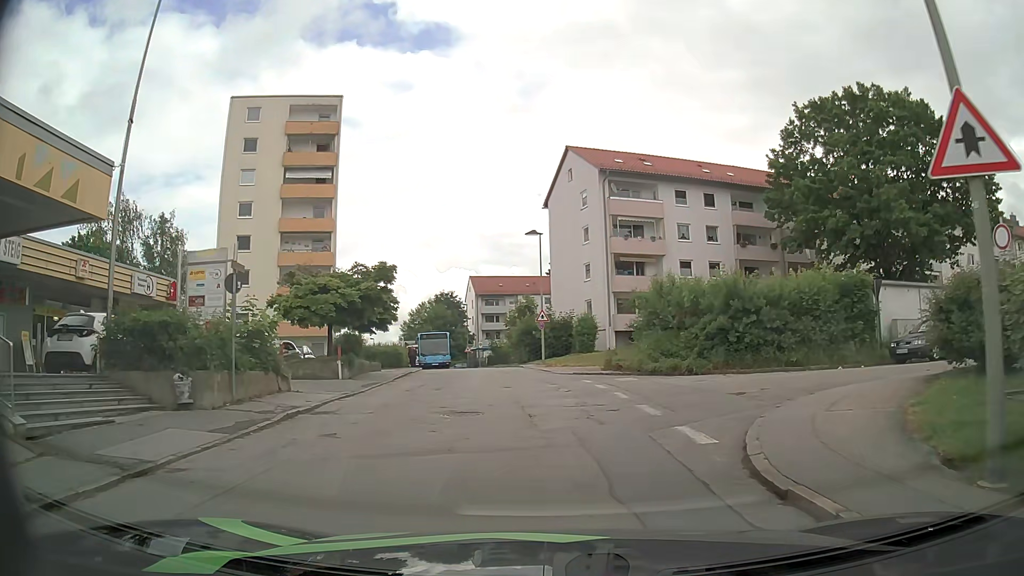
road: residential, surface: asphalt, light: Day
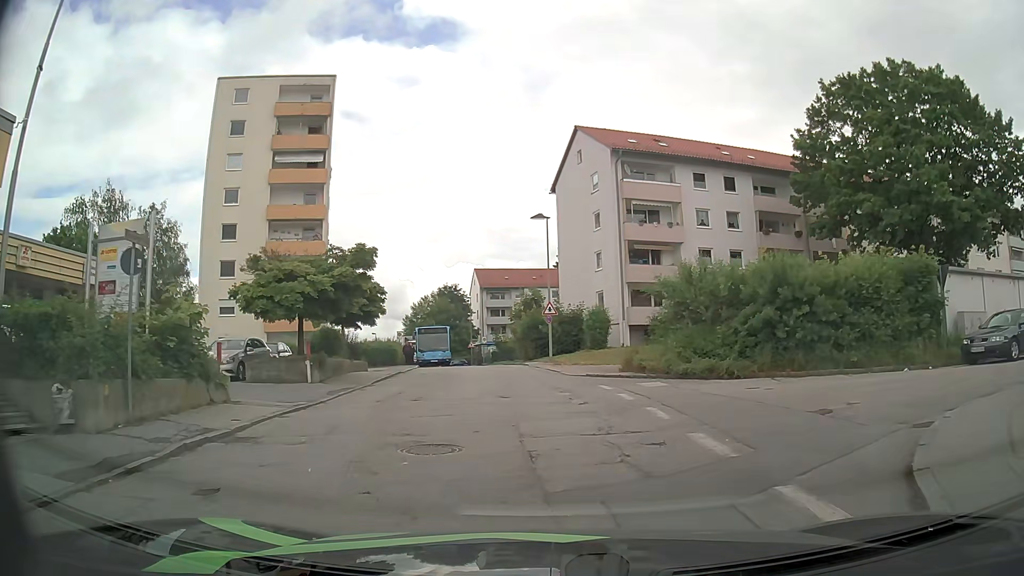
(0.0, +4.0) m; 0°
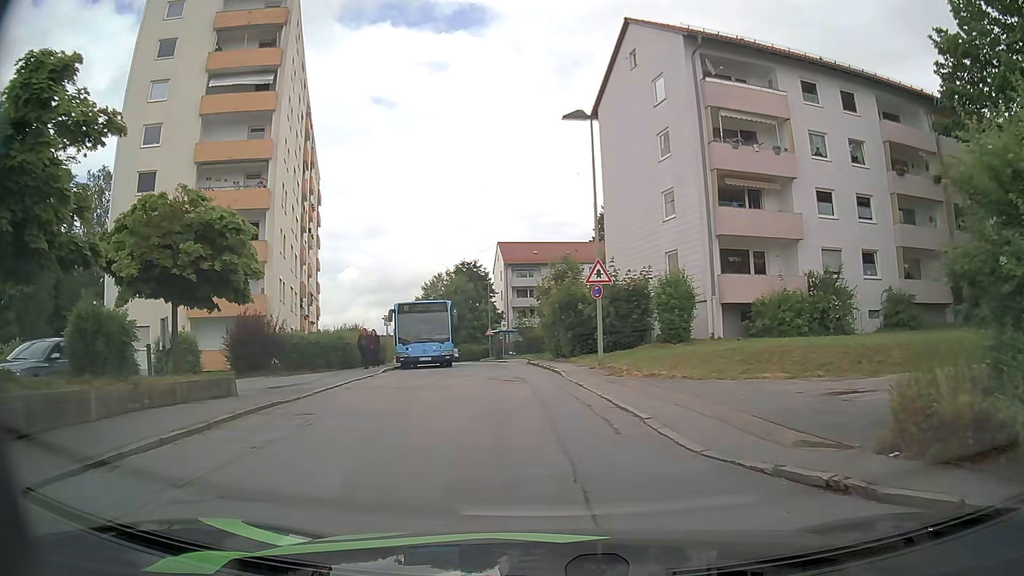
(-0.4, +15.7) m; -4°
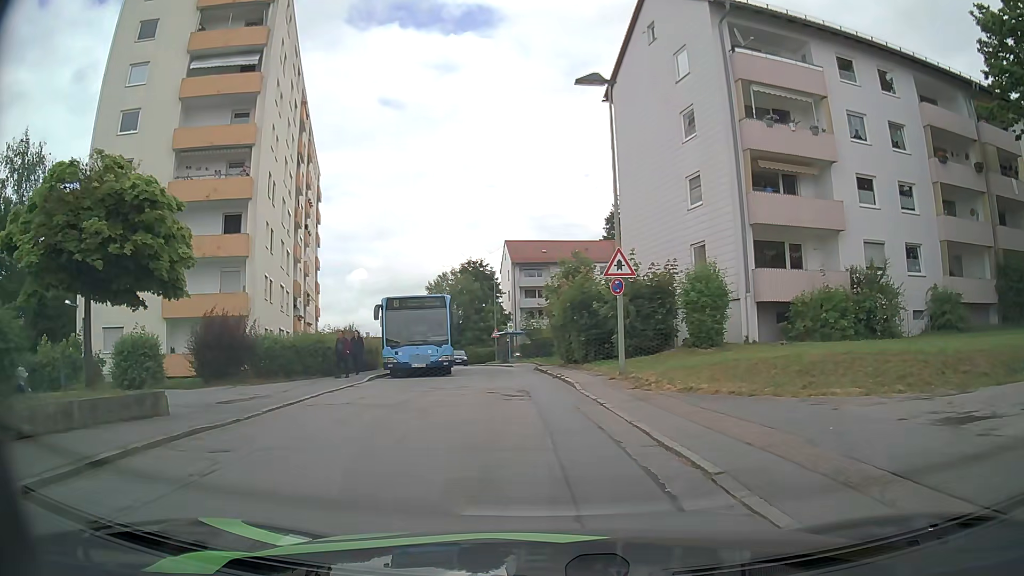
(0.0, +3.4) m; 0°
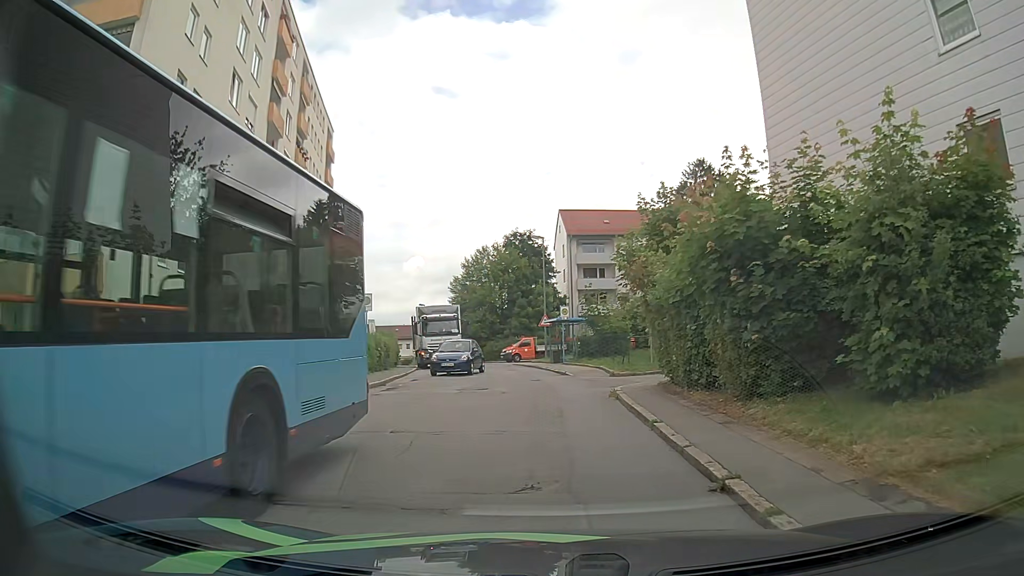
(-0.6, +15.2) m; -6°
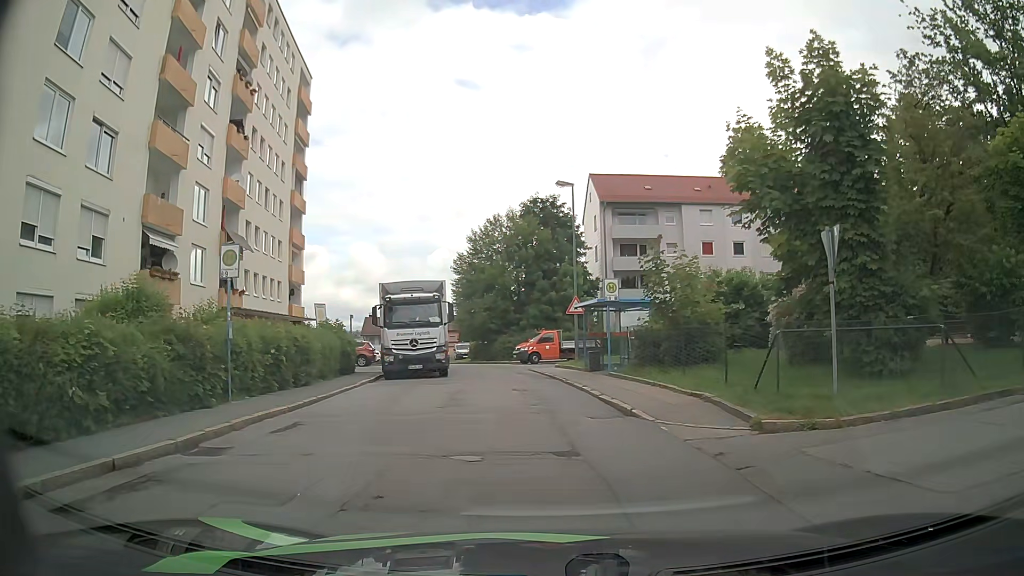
(-0.1, +14.0) m; -2°
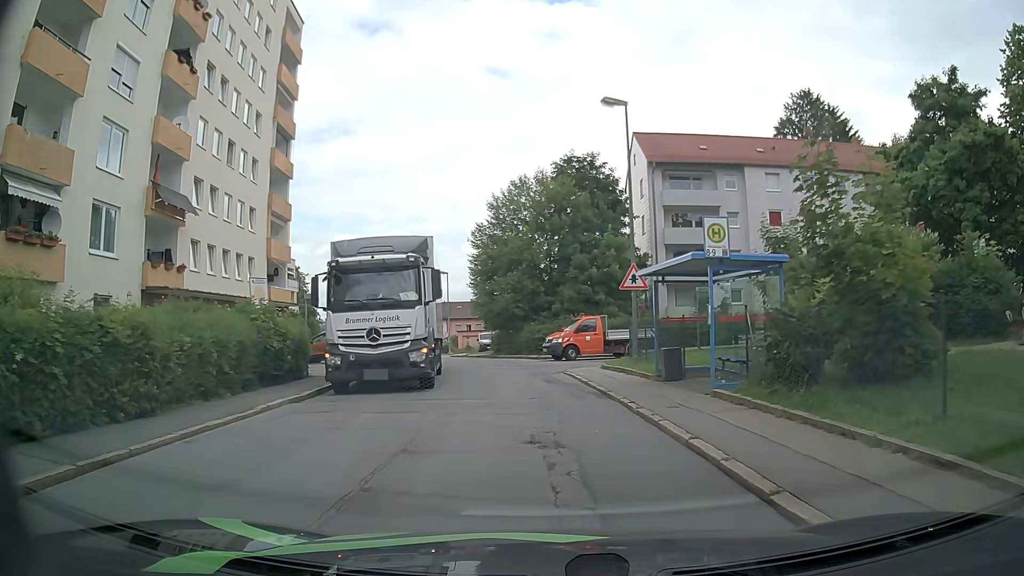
(-0.1, +9.7) m; -2°
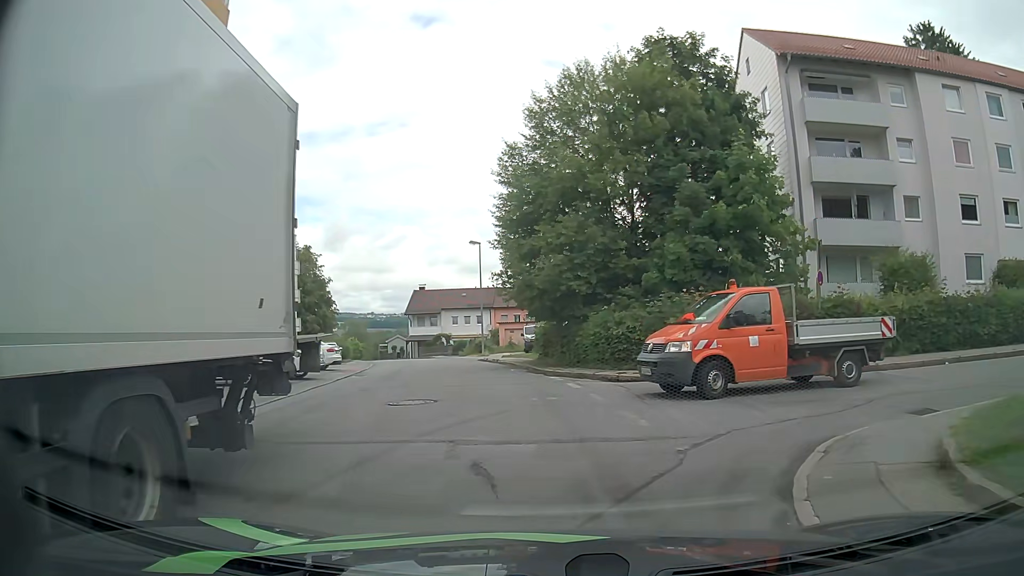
(-0.7, +18.2) m; -5°
